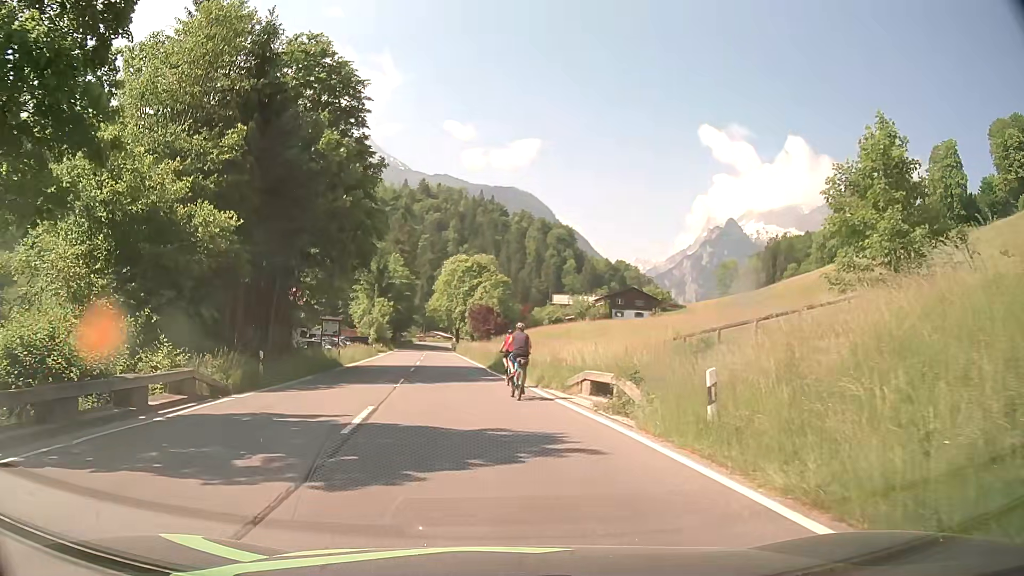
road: primary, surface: asphalt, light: Day
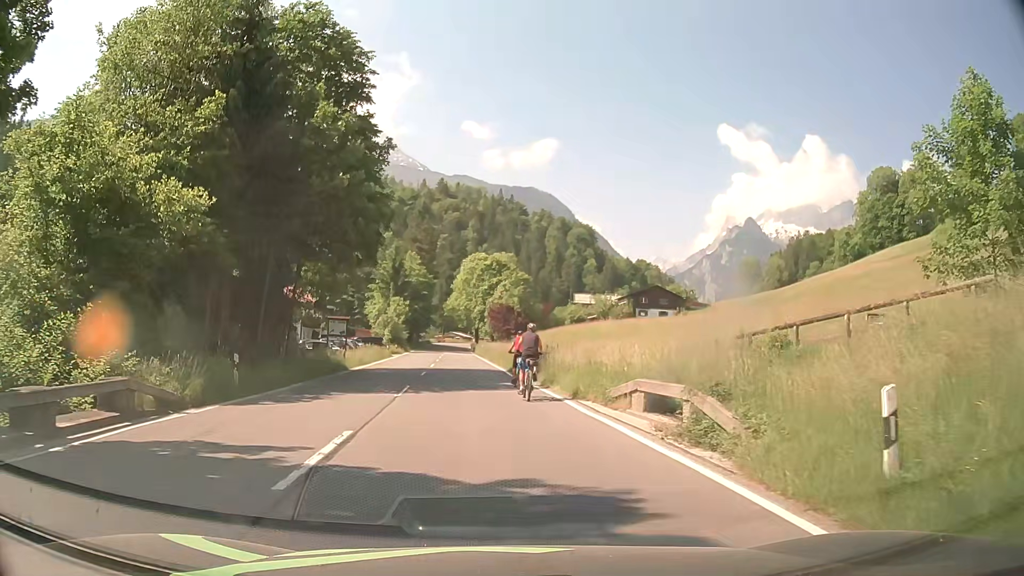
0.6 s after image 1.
(0.0, +4.0) m; -1°
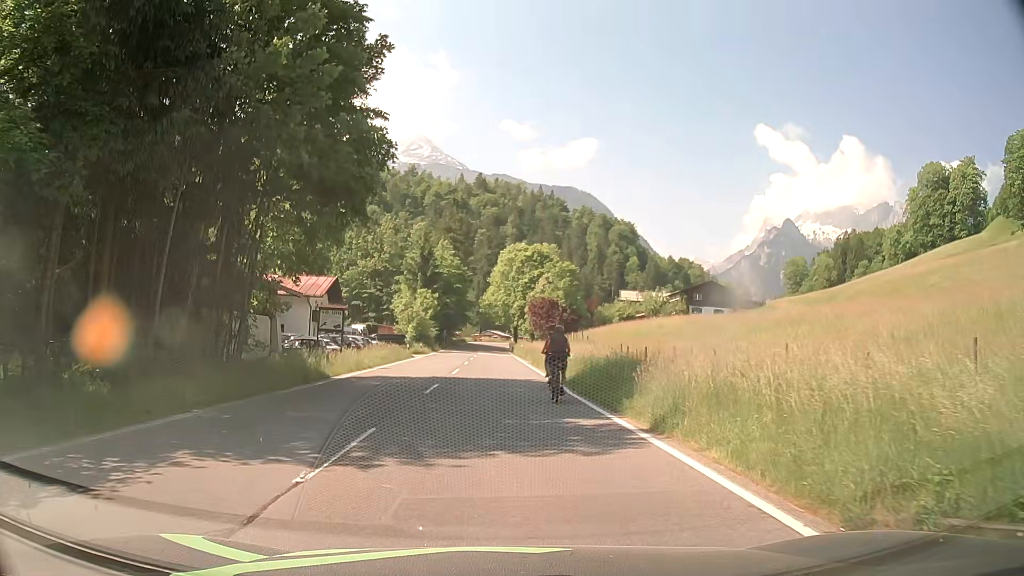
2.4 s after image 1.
(-0.4, +11.7) m; -3°
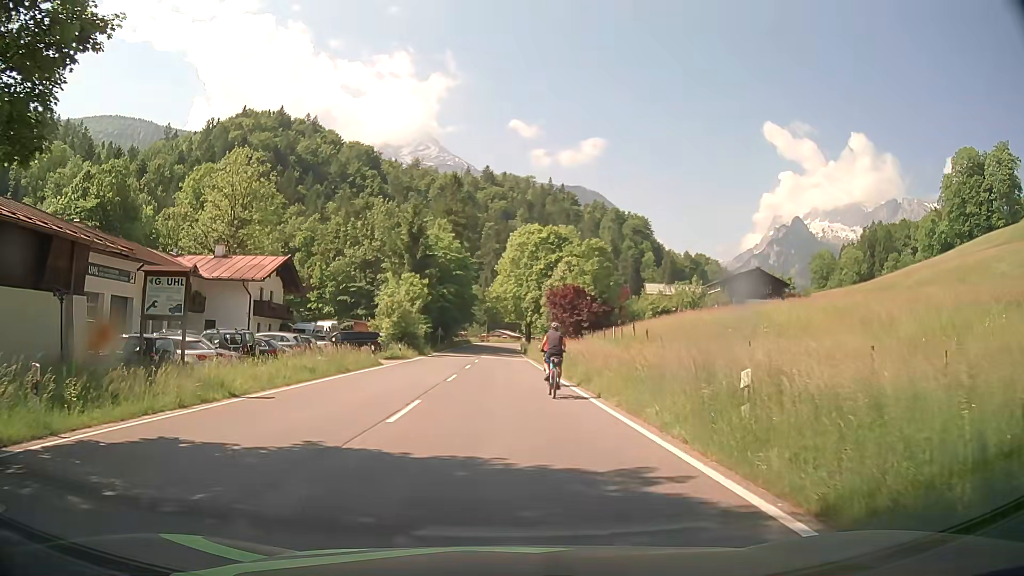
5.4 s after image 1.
(-0.3, +19.1) m; -1°
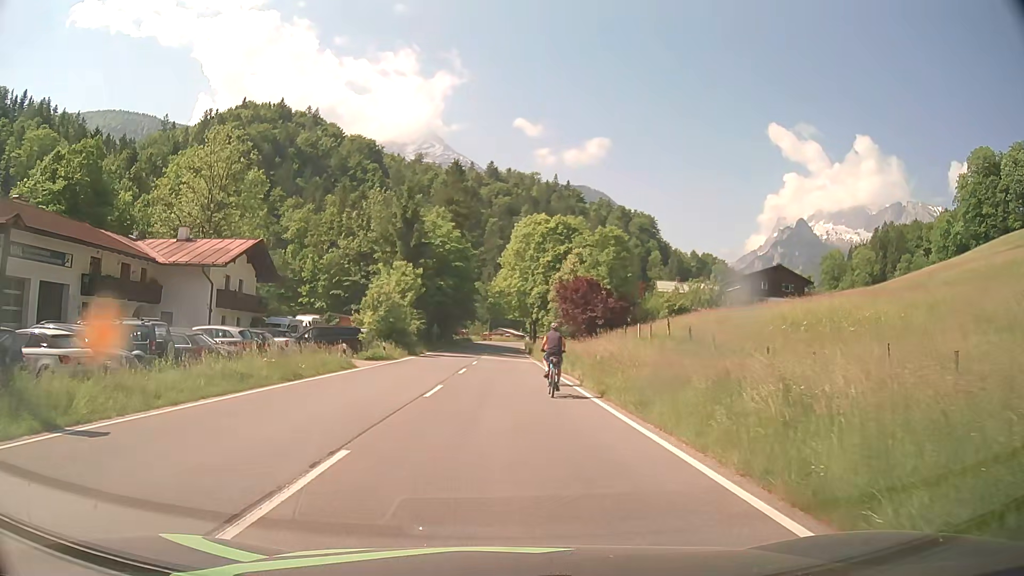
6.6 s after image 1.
(0.0, +7.5) m; 0°
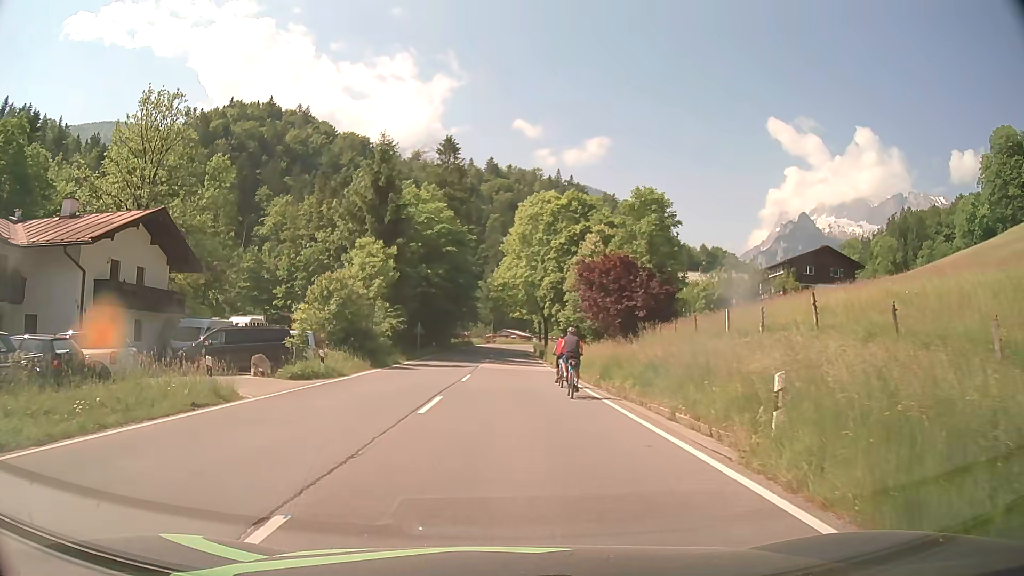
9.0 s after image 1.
(0.0, +14.9) m; 0°
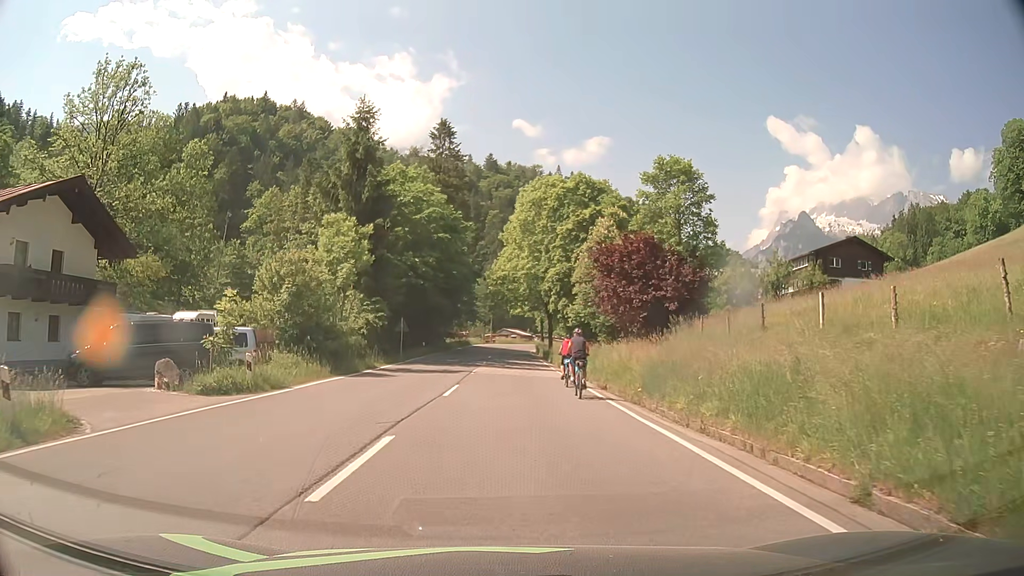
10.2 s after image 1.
(0.0, +7.6) m; 0°
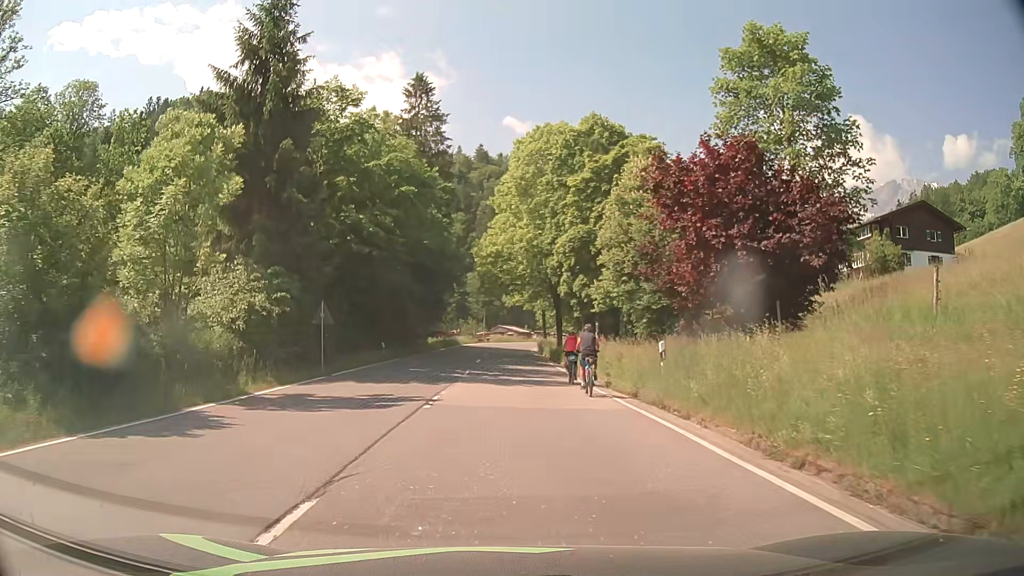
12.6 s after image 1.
(+0.1, +16.4) m; +1°
(0, +10) (0, +20) (0, +30) (0, +40) (0, +50) (0, +60) (0, +70) (0, +80) (+1, +90) (+2, +100) m
